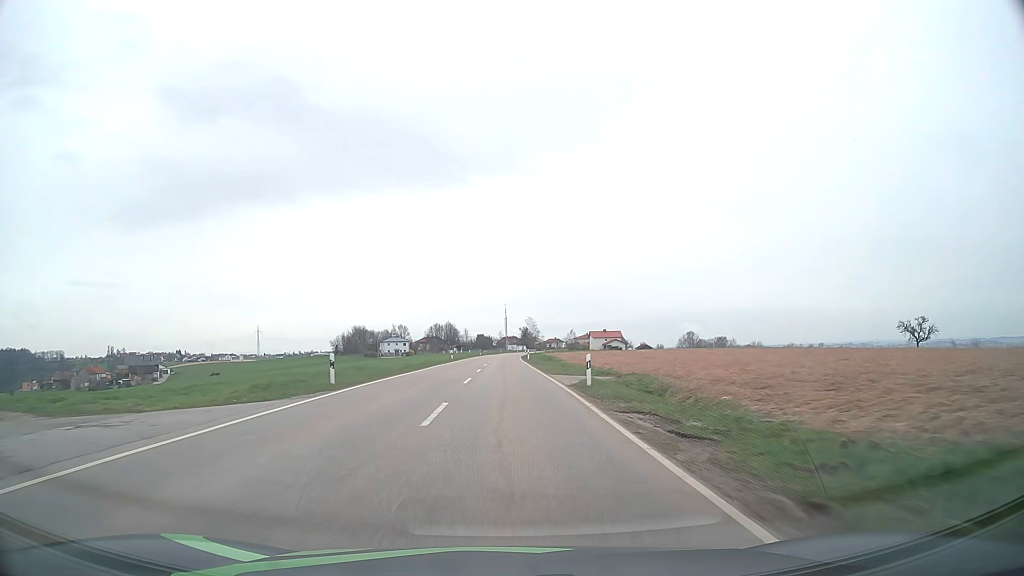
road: tertiary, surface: asphalt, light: Day
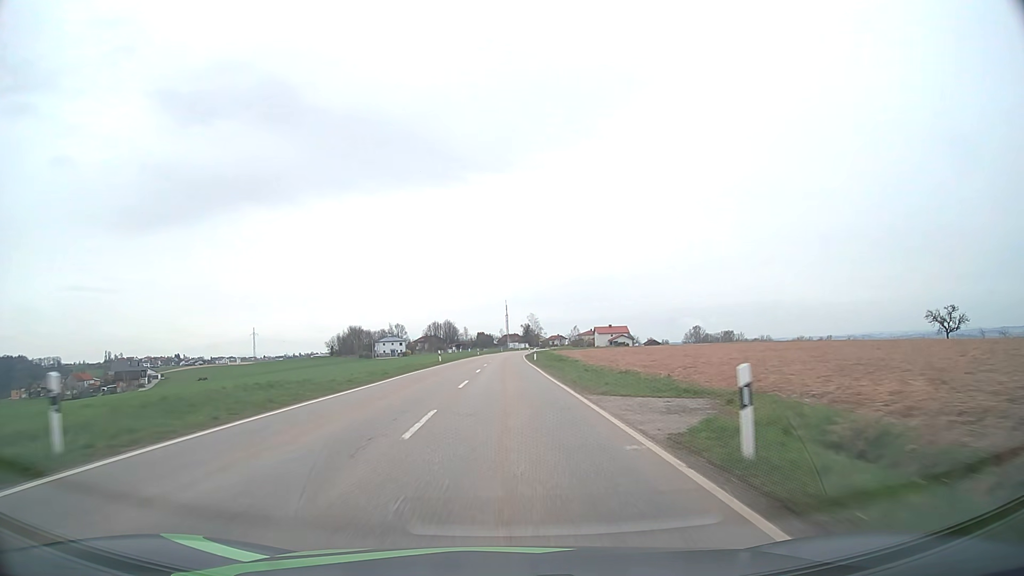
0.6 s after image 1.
(0.0, +13.6) m; 0°
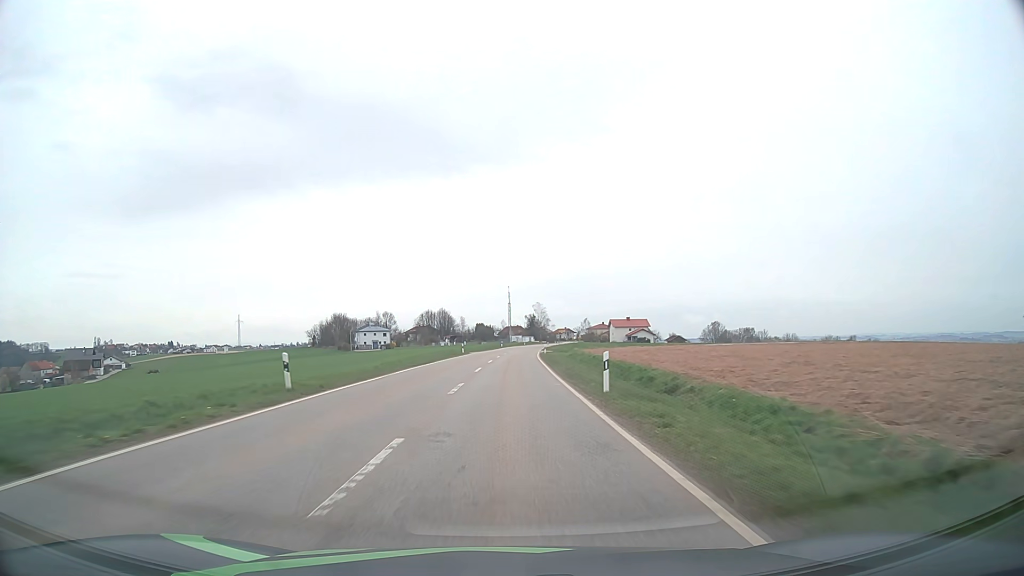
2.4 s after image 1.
(-0.2, +39.2) m; 0°
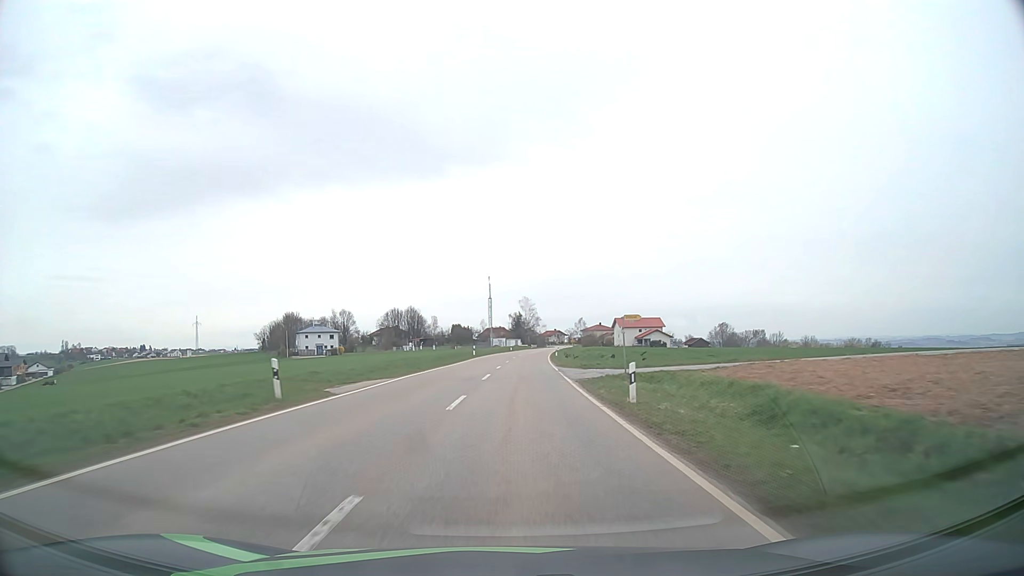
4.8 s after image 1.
(+0.5, +50.0) m; +1°
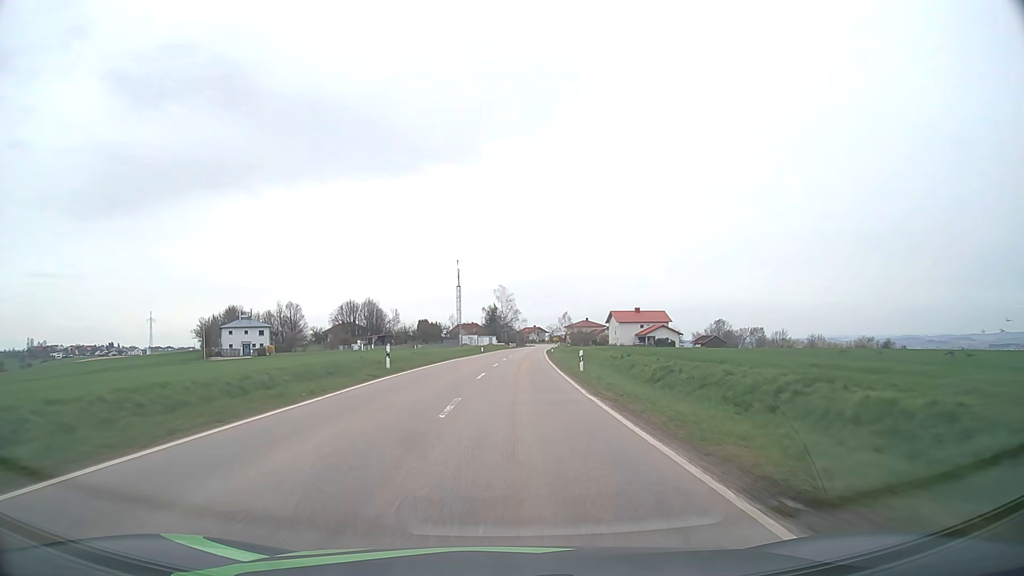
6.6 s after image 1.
(+0.7, +36.9) m; +2°
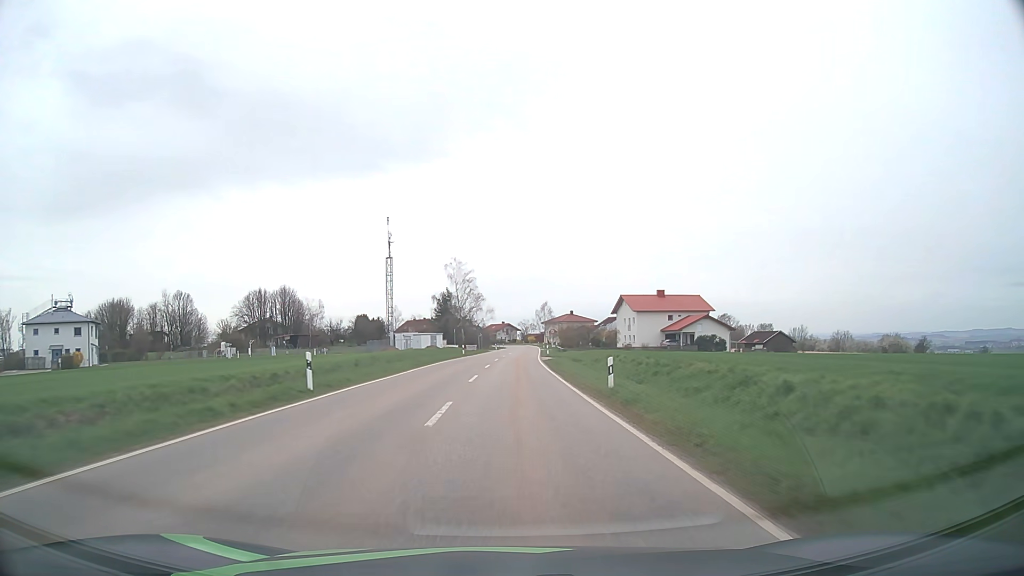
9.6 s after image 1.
(+1.5, +58.7) m; +3°
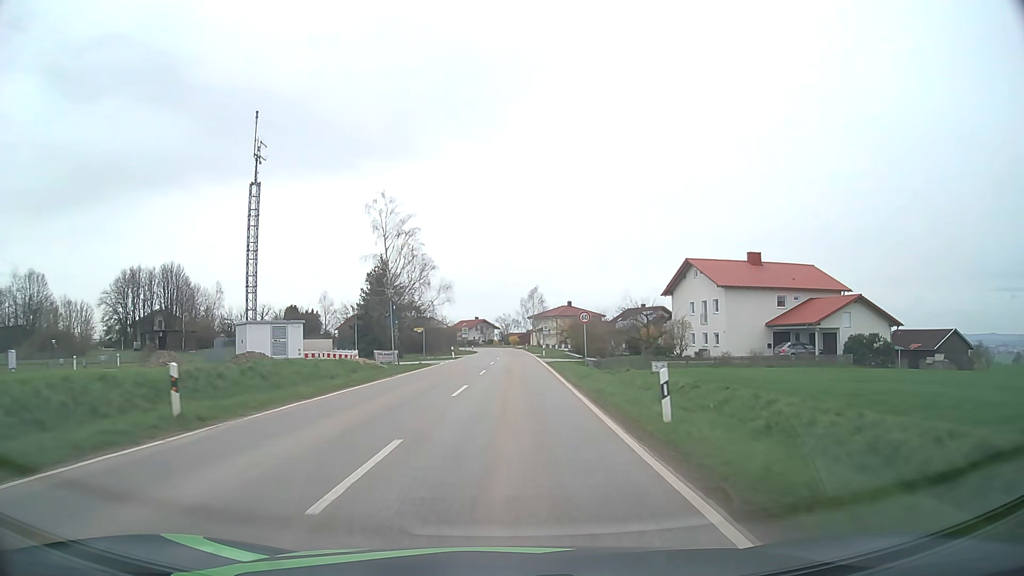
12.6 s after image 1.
(+0.9, +52.9) m; +2°
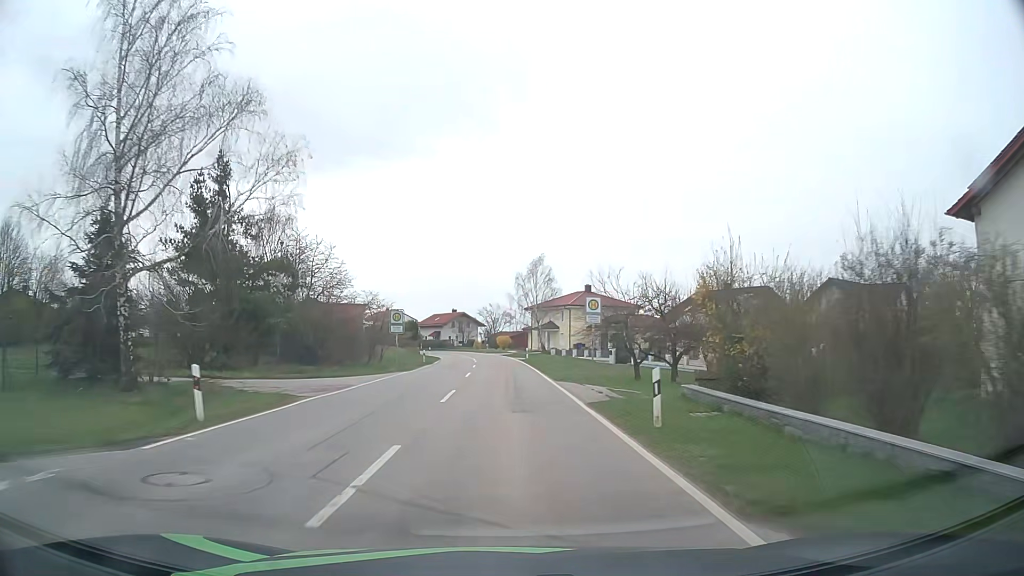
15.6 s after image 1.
(+0.7, +47.8) m; +1°
(0, +10) (0, +20) (0, +30) (0, +40) (-1, +50) (-1, +60) (-2, +70) (-3, +80) (-5, +90) (-8, +99) m
